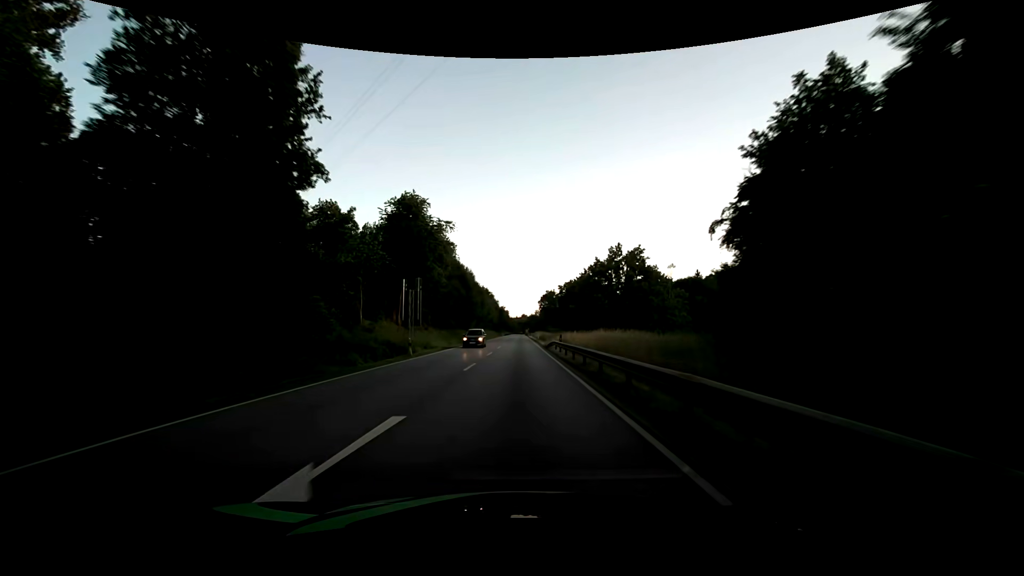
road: primary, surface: asphalt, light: Day
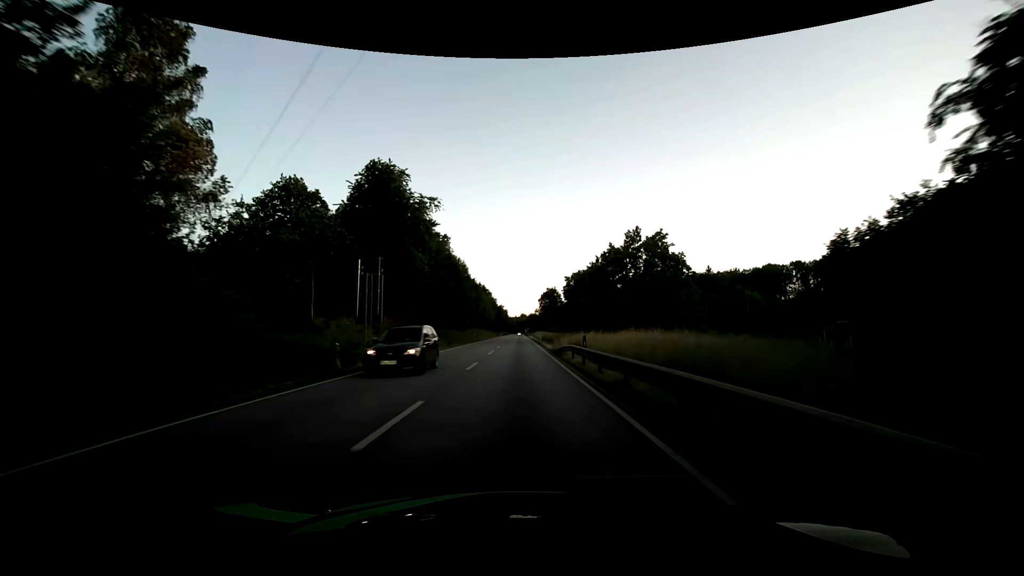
(0.0, +11.7) m; 0°
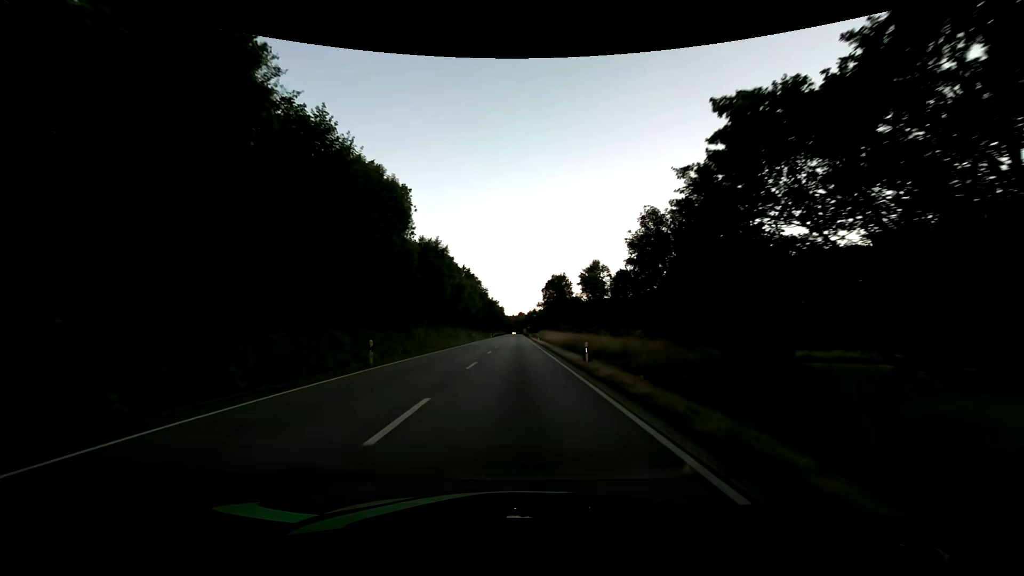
(+0.4, +47.8) m; 0°
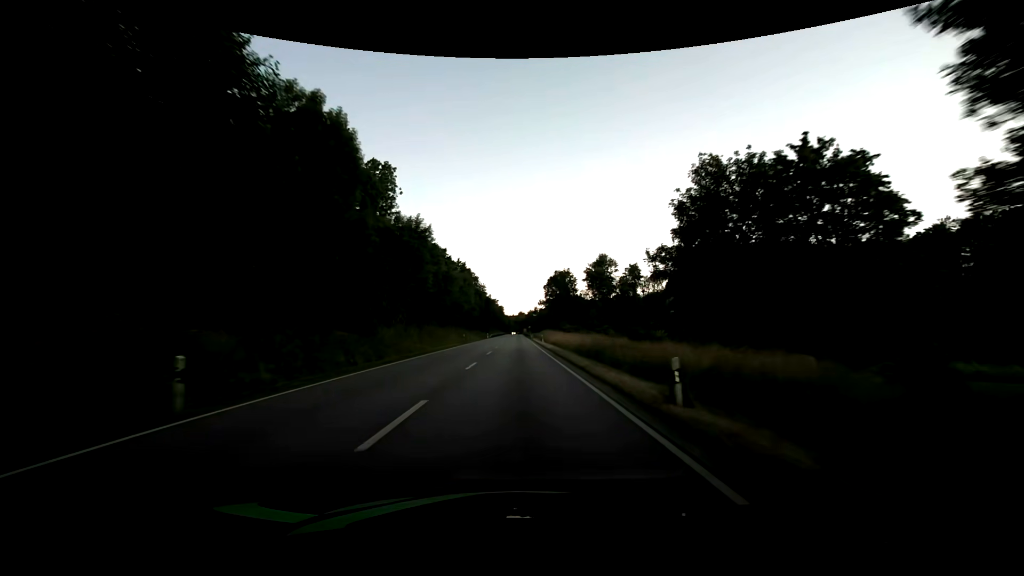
(0.0, +12.1) m; 0°
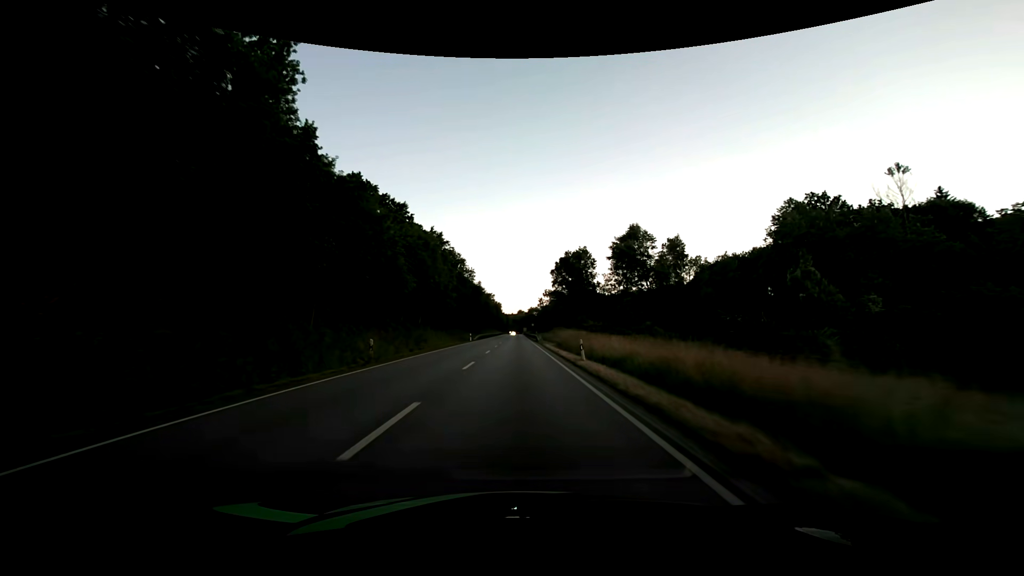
(-0.1, +36.7) m; 0°
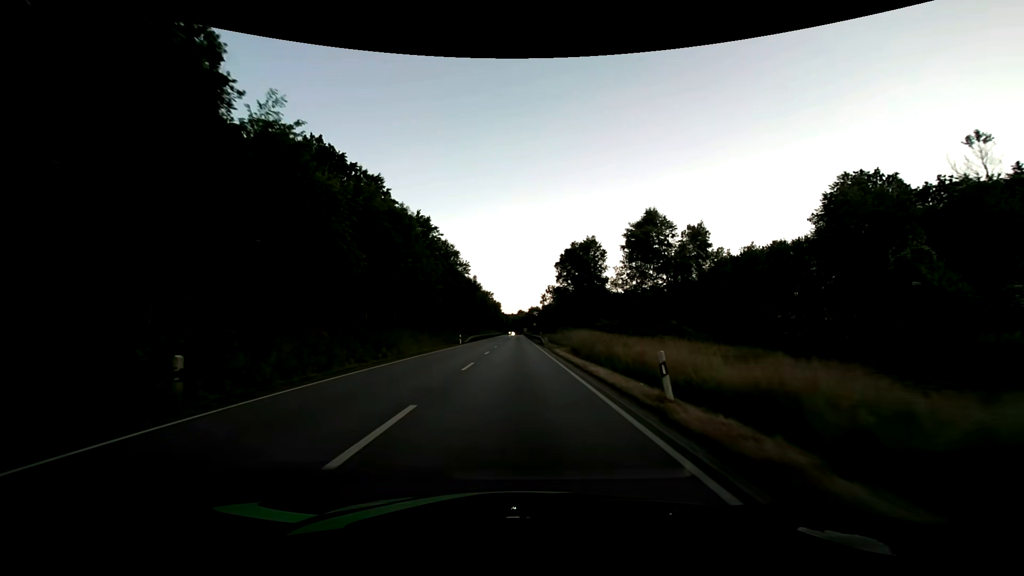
(0.0, +12.3) m; 0°
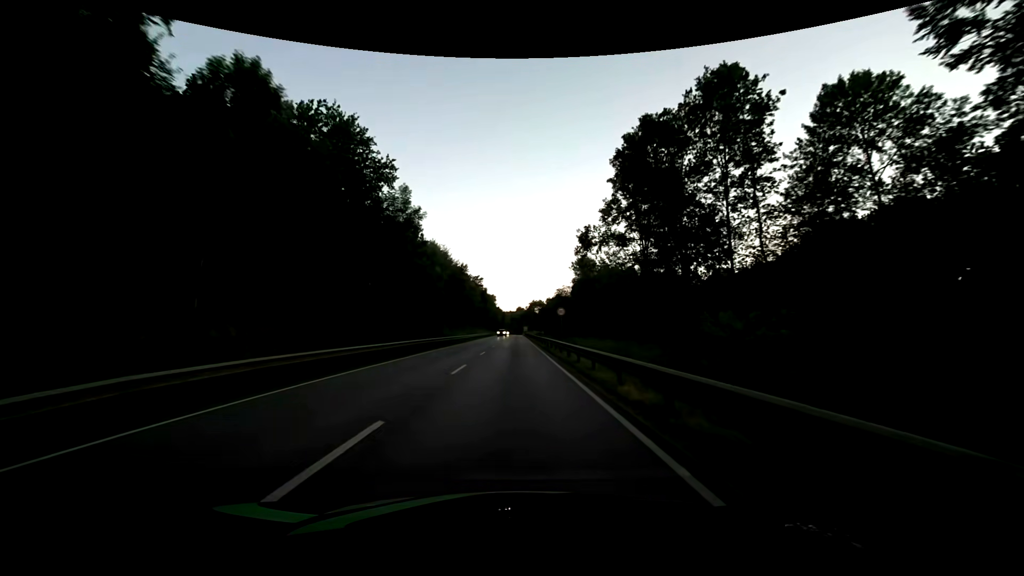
(+0.2, +62.0) m; 0°
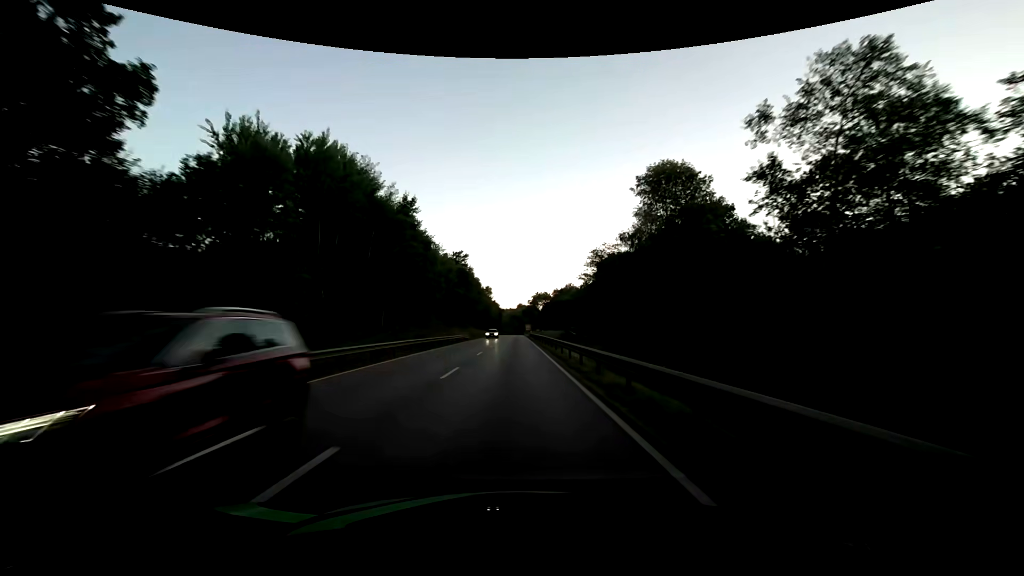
(+0.1, +49.9) m; 0°
(0, +10) (0, +20) (0, +30) (0, +40) (0, +50) (0, +60) (0, +70) (0, +80) (0, +90) (0, +100) m
